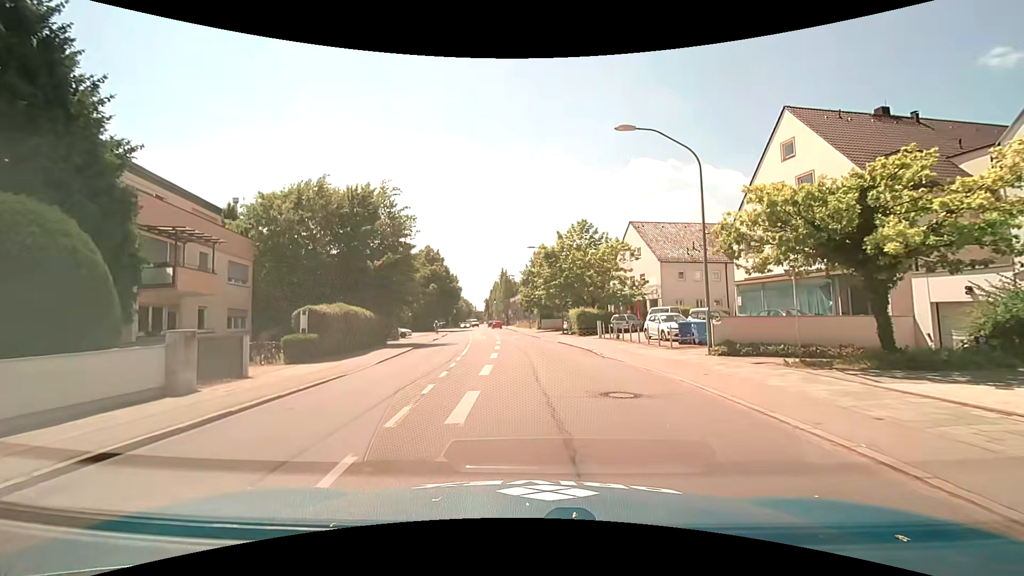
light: Day
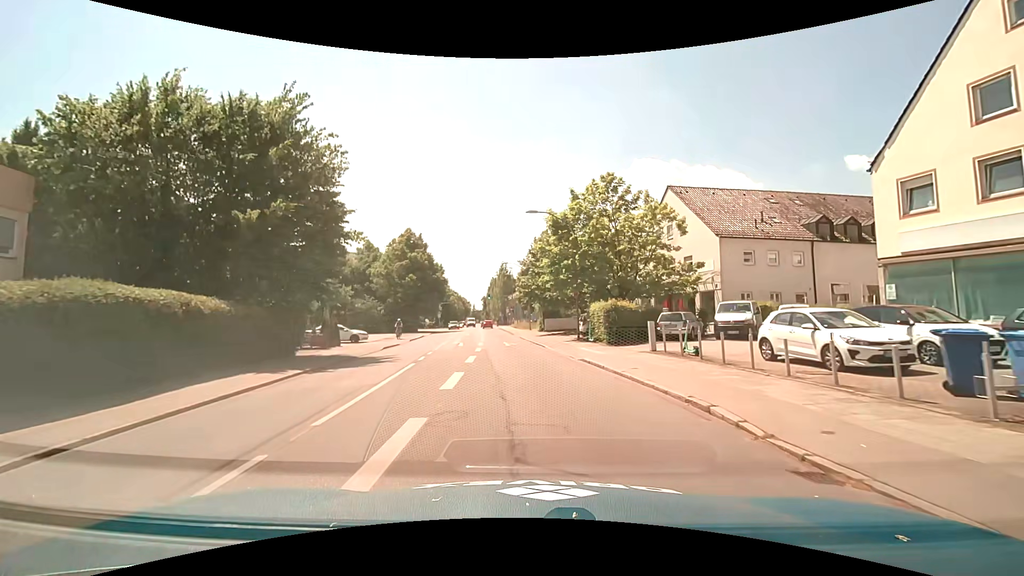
(-0.1, +14.9) m; -1°
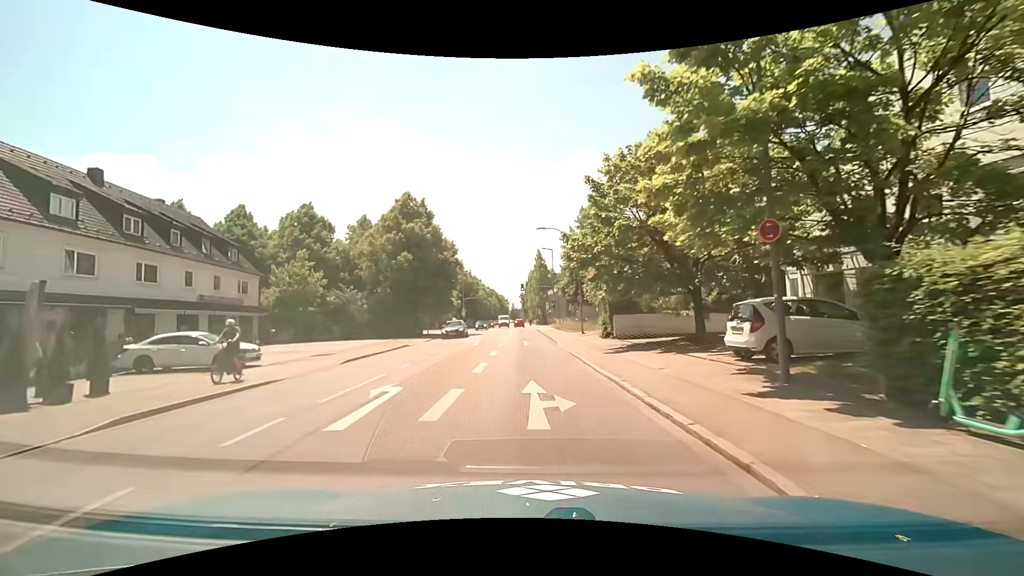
(-0.4, +21.3) m; -4°
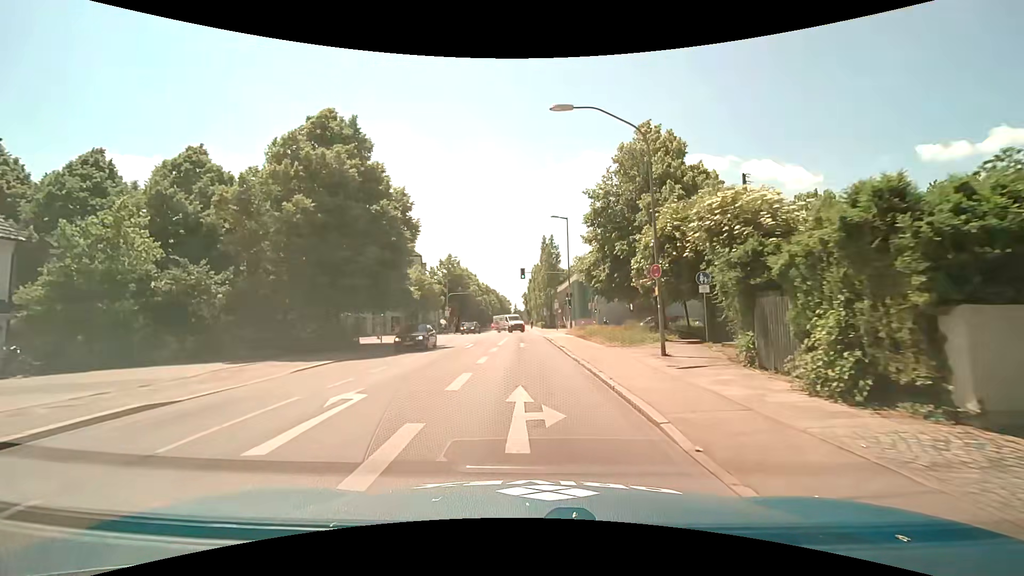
(-0.2, +21.4) m; -1°
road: secondary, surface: asphalt
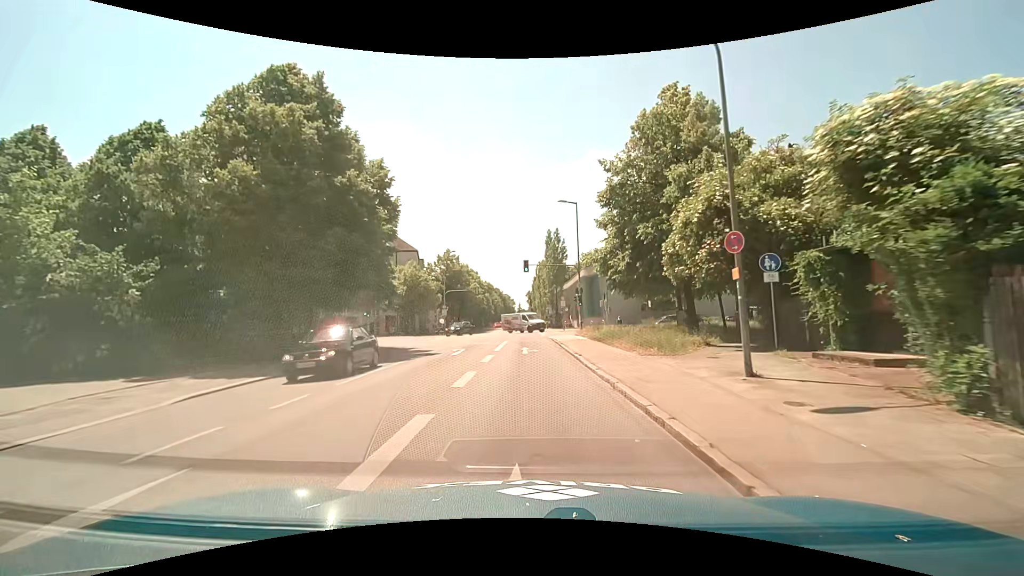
(0.0, +5.5) m; 0°
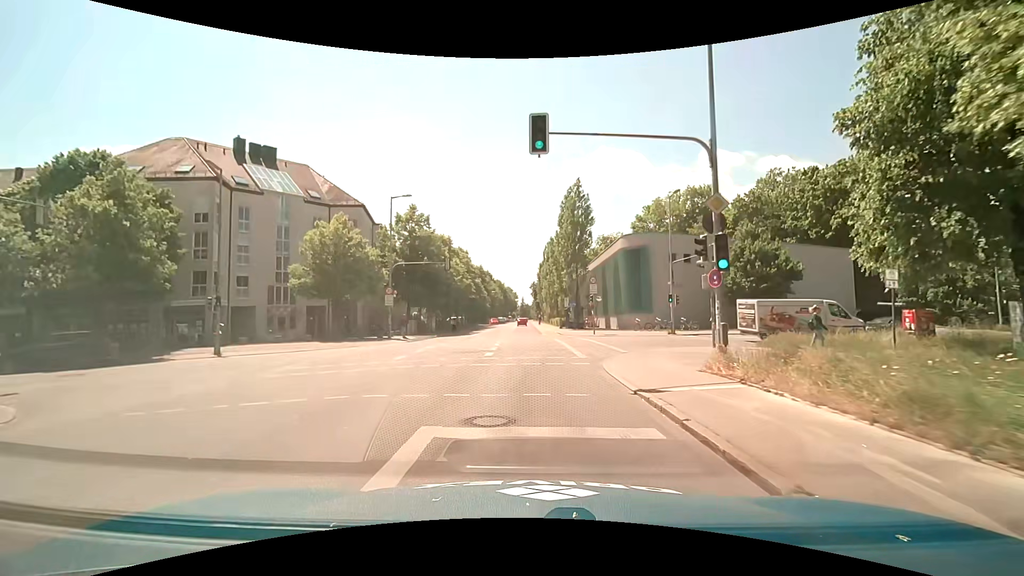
(-0.5, +27.2) m; 0°
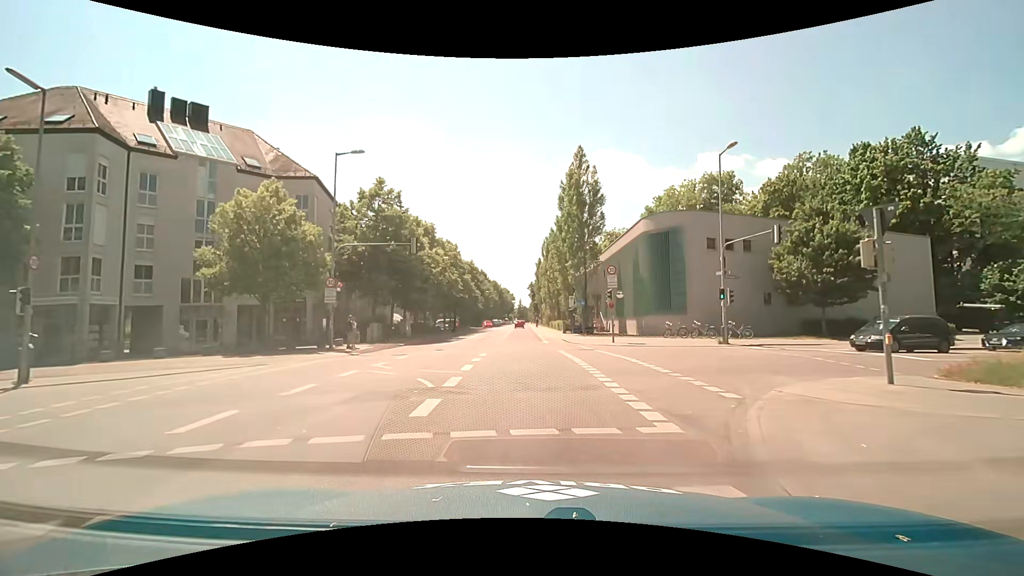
(0.0, +10.3) m; 0°
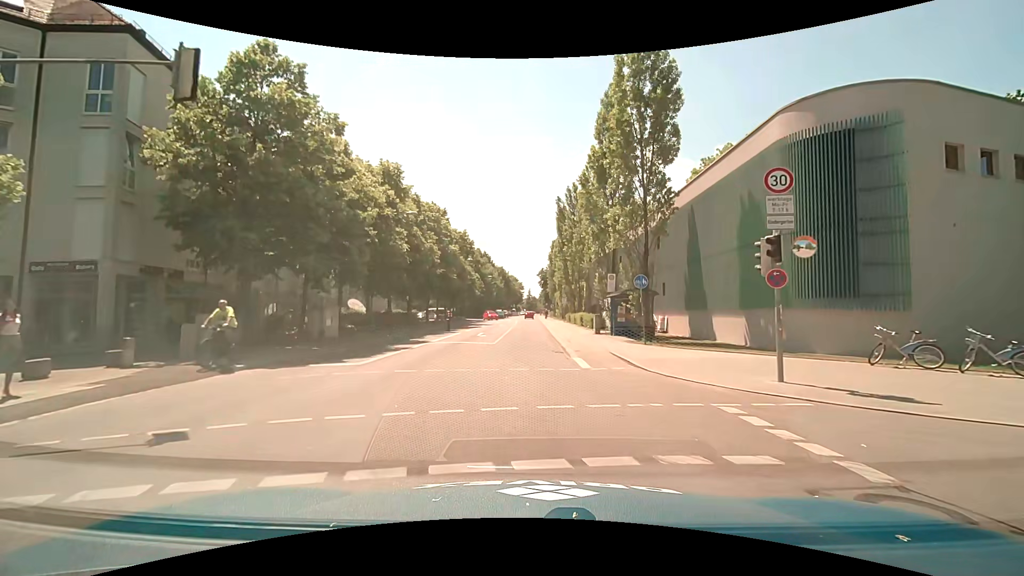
(-0.2, +19.1) m; -1°
(0, +10) (0, +20) (0, +30) (0, +40) (0, +50) (0, +60) (0, +70) (0, +80) (0, +90) (0, +100) m
